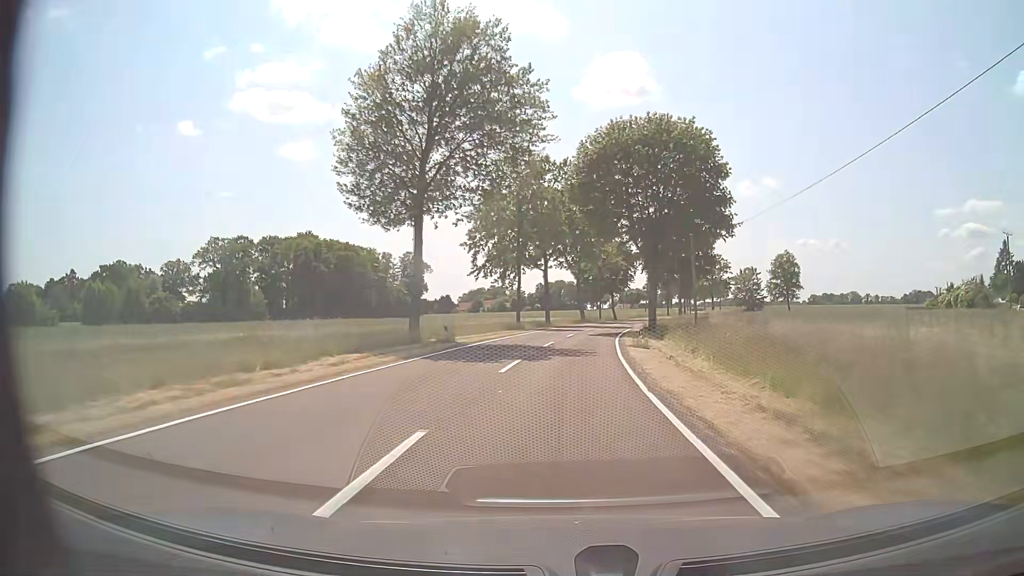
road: tertiary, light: Day
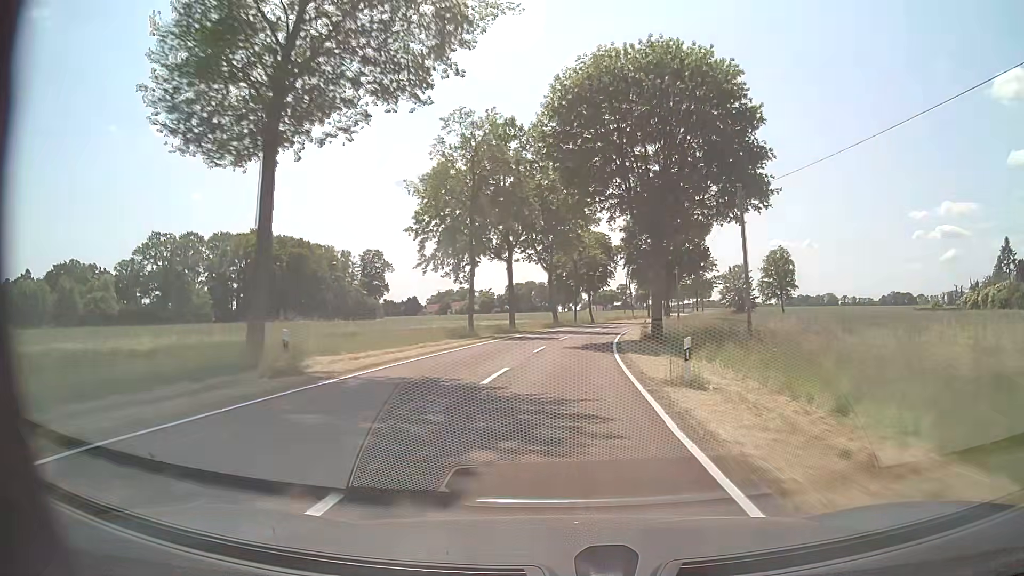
(+0.4, +14.6) m; +3°
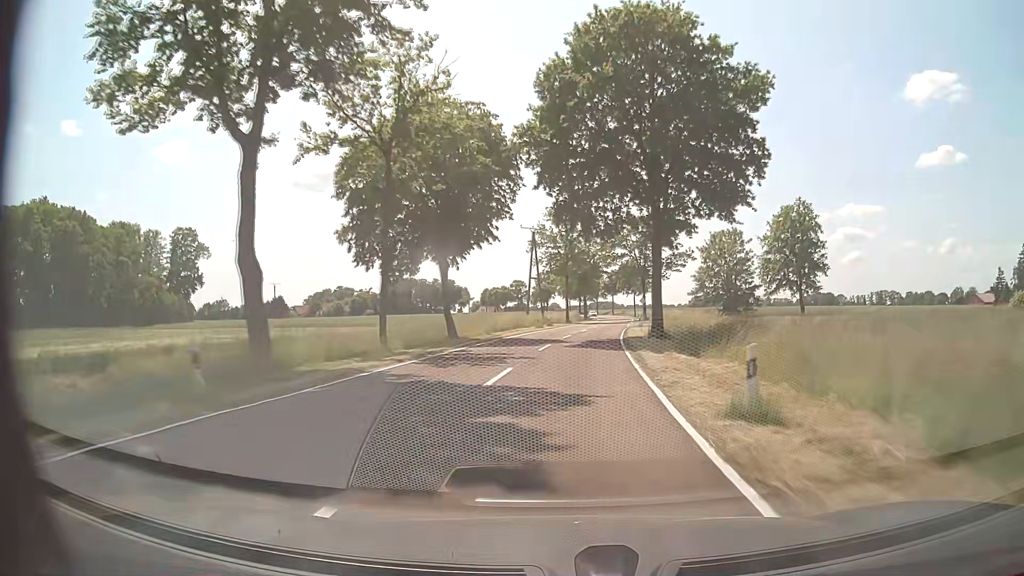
(+4.7, +59.7) m; +8°
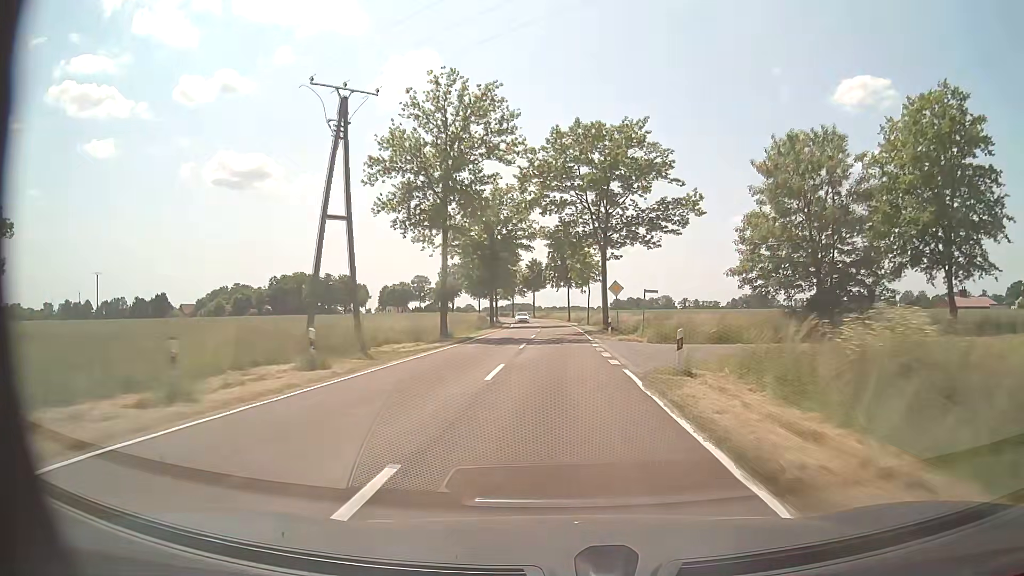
(+3.4, +46.4) m; +7°
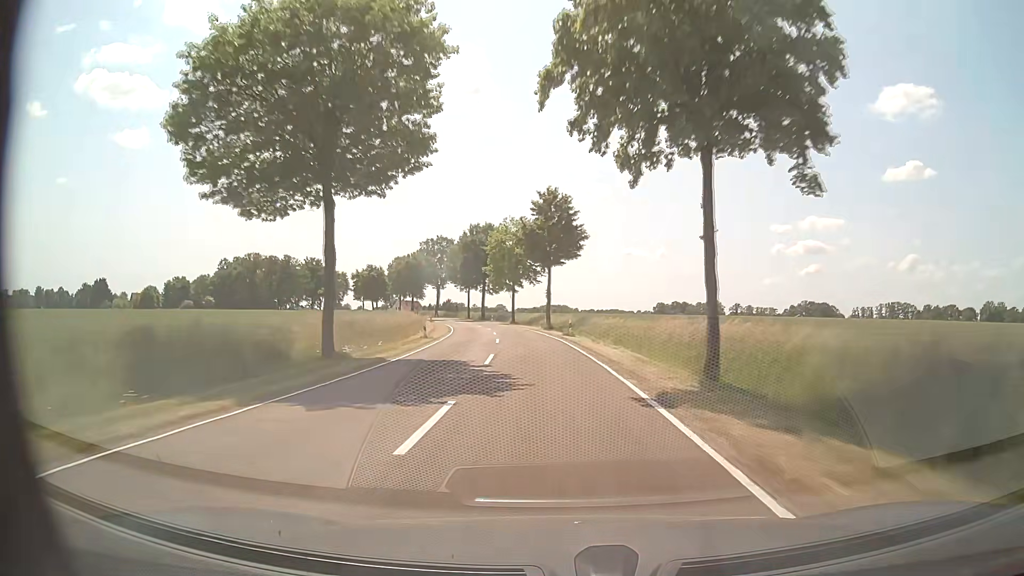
(-0.2, +78.6) m; -3°
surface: asphalt
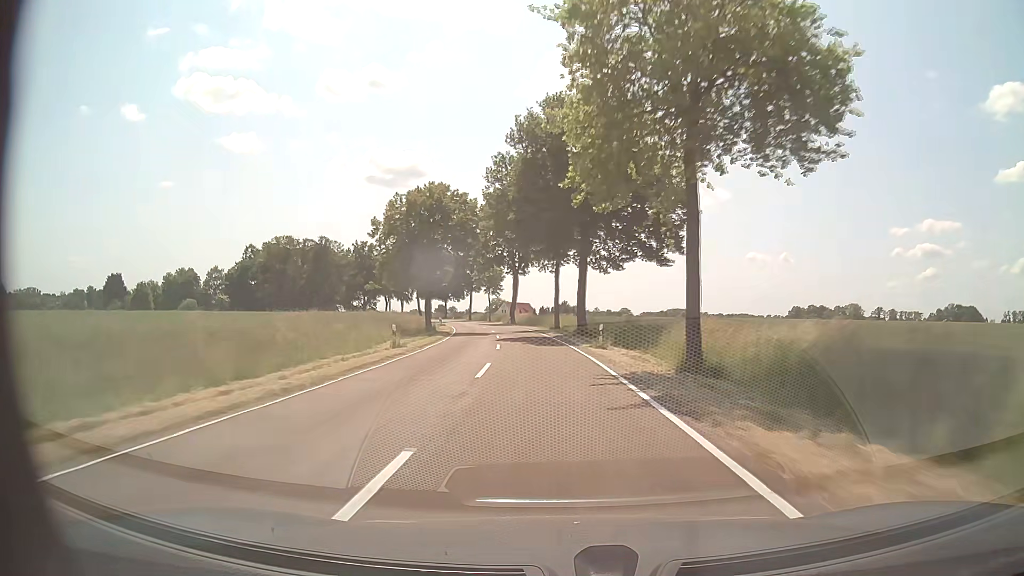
(-5.1, +62.9) m; -10°
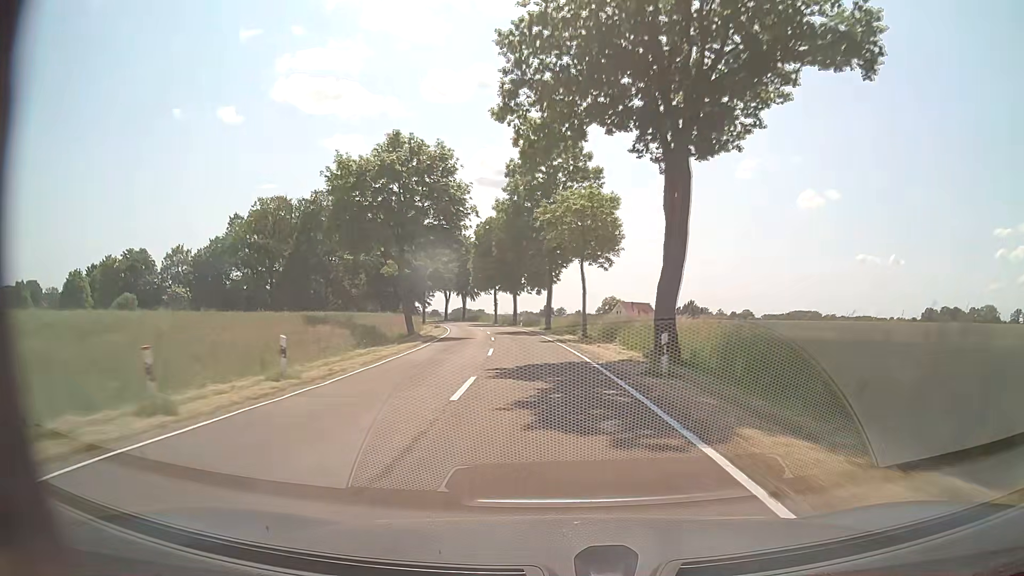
(-5.0, +63.1) m; -9°
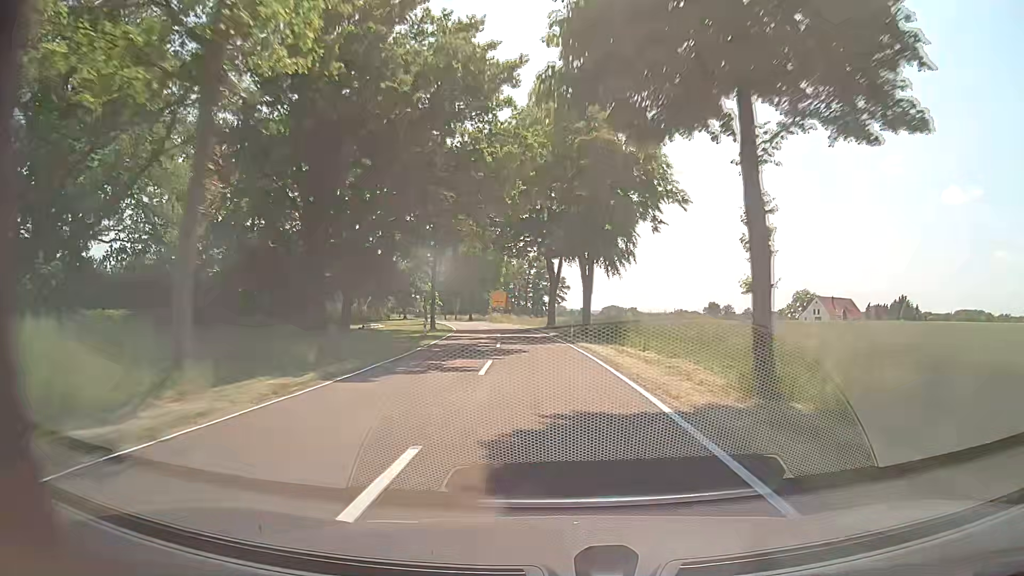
(-9.2, +78.3) m; -13°
(0, +10) (0, +20) (-1, +30) (-2, +40) (-3, +50) (-5, +60) (-7, +70) (-9, +79) (-11, +89) (-14, +99) m
